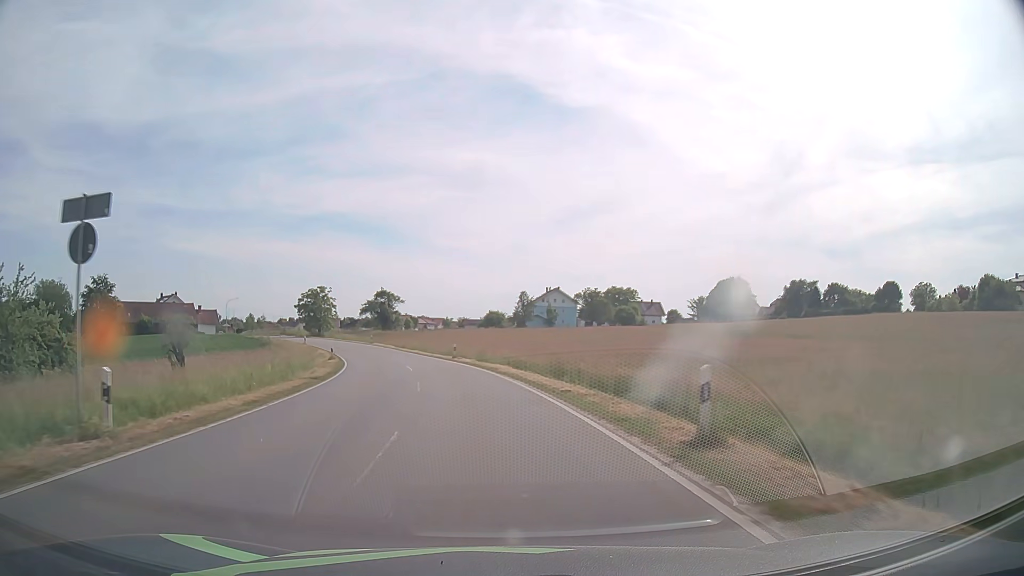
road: tertiary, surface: asphalt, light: Day
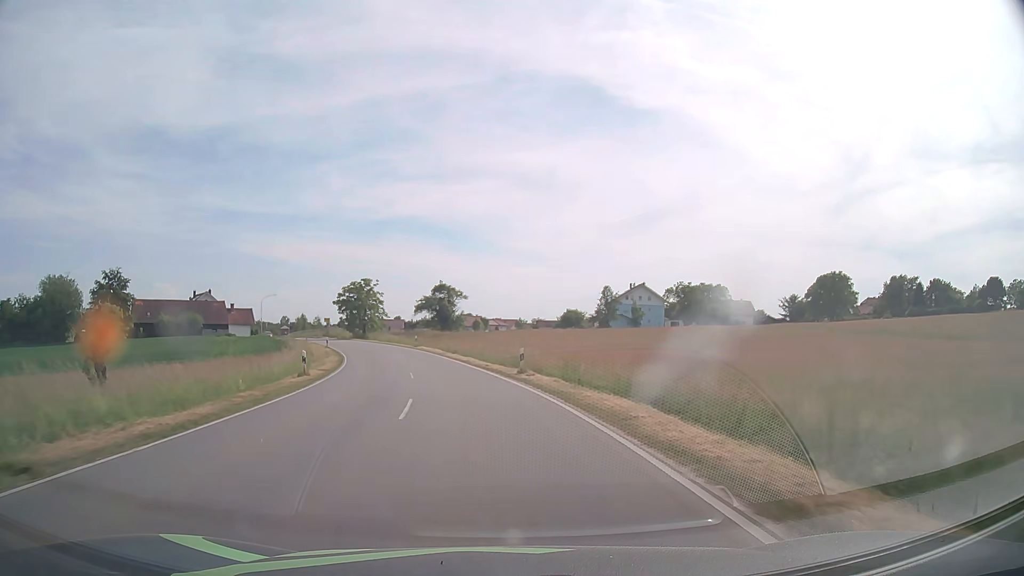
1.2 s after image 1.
(-1.0, +18.9) m; -6°
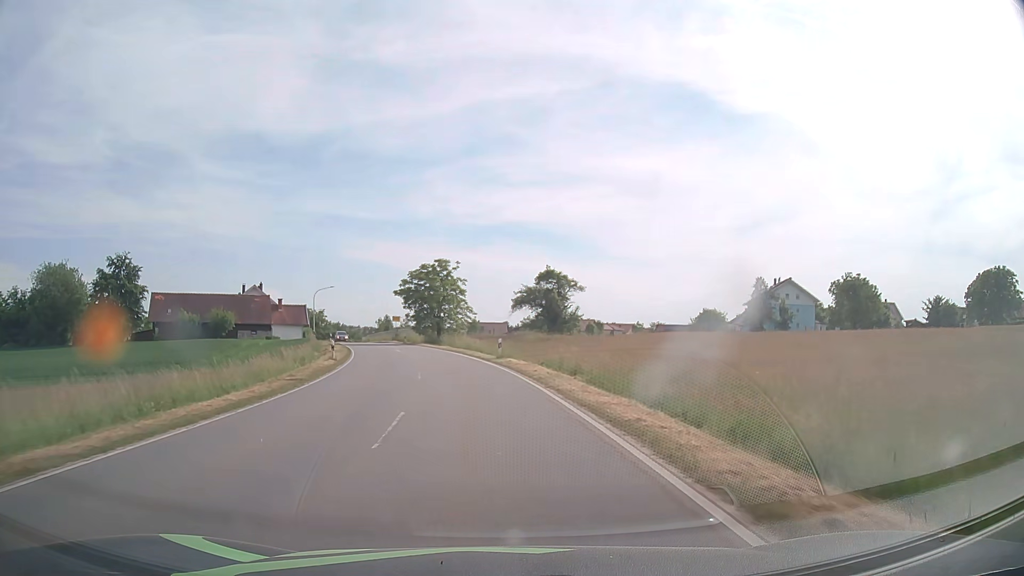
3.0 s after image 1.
(-2.2, +27.2) m; -9°
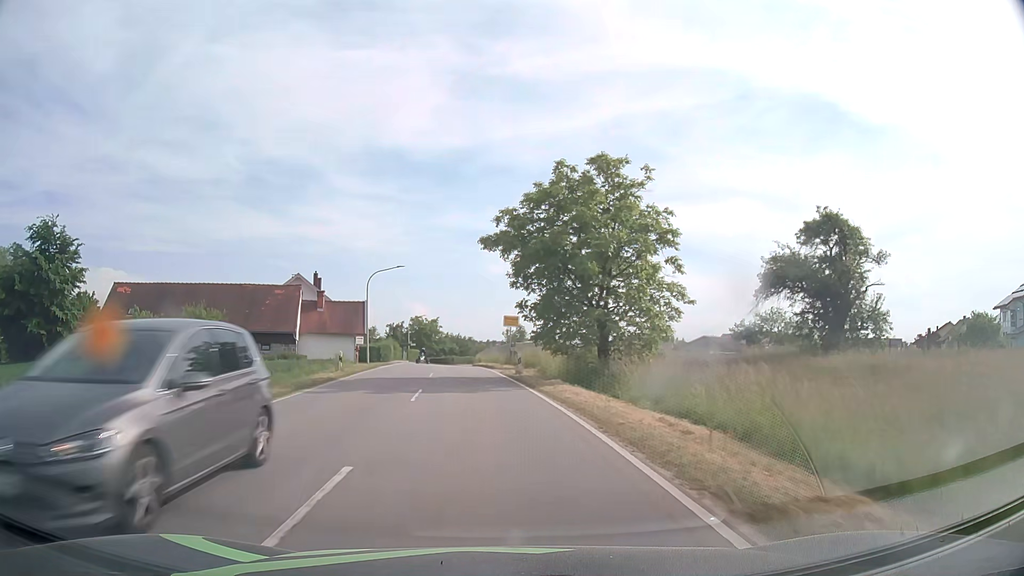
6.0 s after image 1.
(-4.4, +41.0) m; -13°
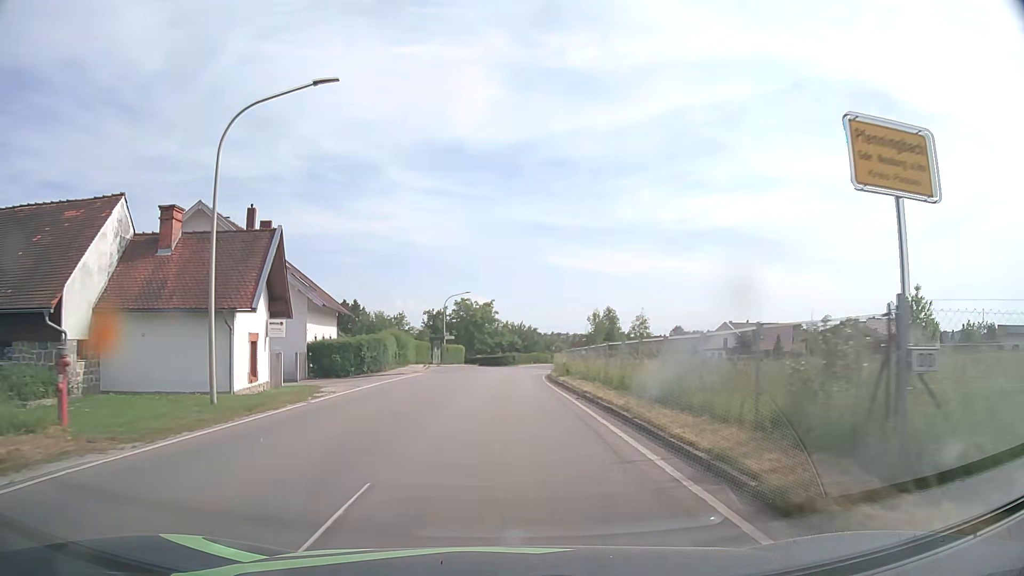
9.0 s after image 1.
(-2.4, +36.9) m; -5°
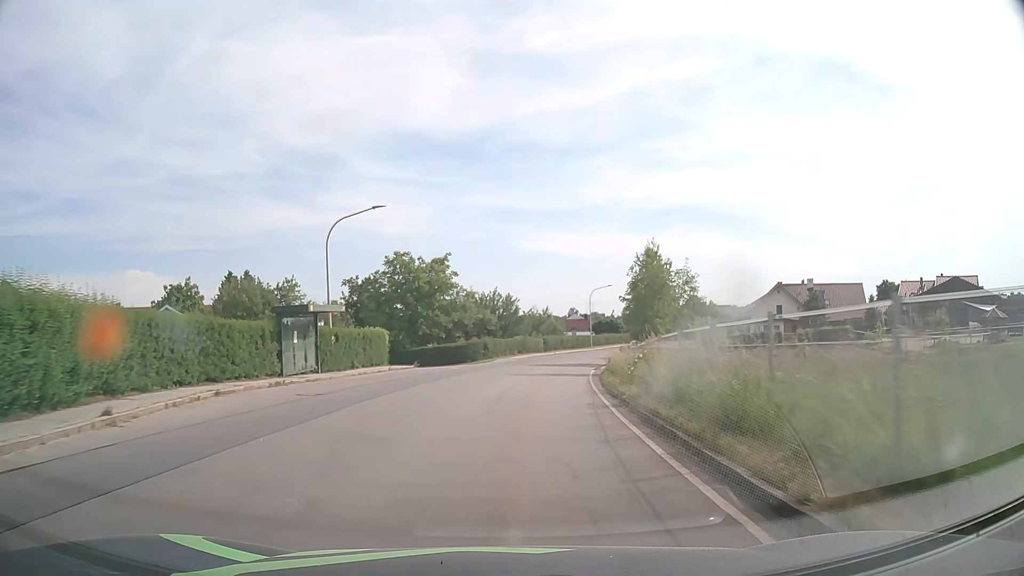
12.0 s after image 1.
(+0.3, +38.2) m; +2°
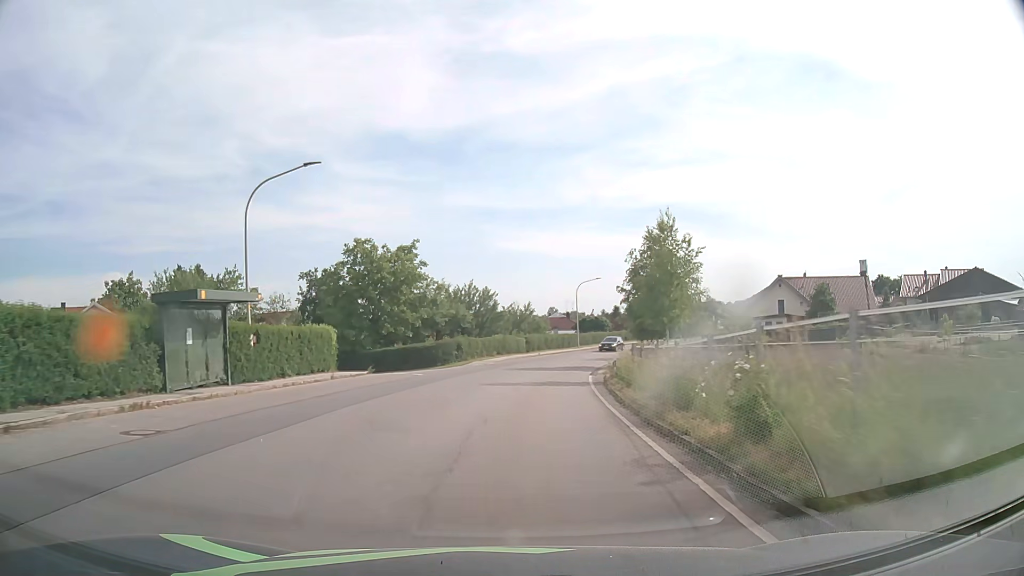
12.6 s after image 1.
(+0.1, +7.7) m; +2°
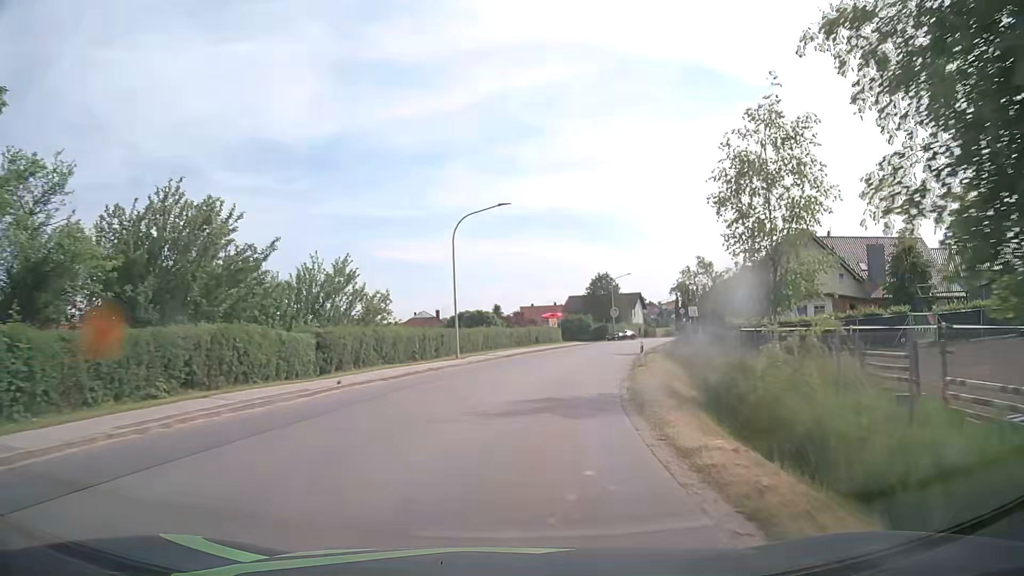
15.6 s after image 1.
(+3.3, +38.5) m; +11°
(0, +10) (+1, +20) (+3, +30) (+6, +39) (+9, +49) (+12, +59) (+15, +68) (+18, +77) (+21, +87) (+25, +96) m
